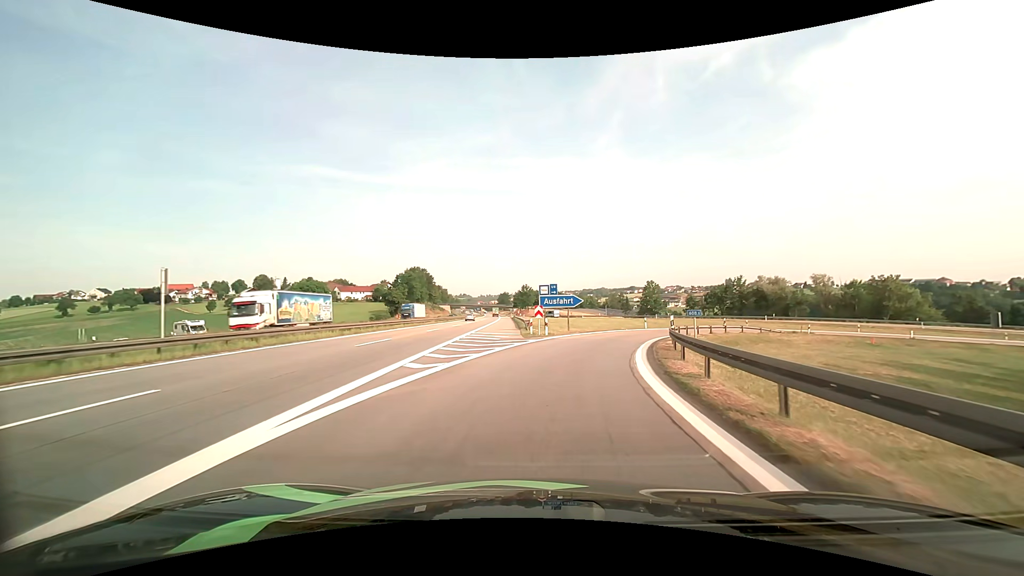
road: motorway_link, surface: asphalt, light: Day
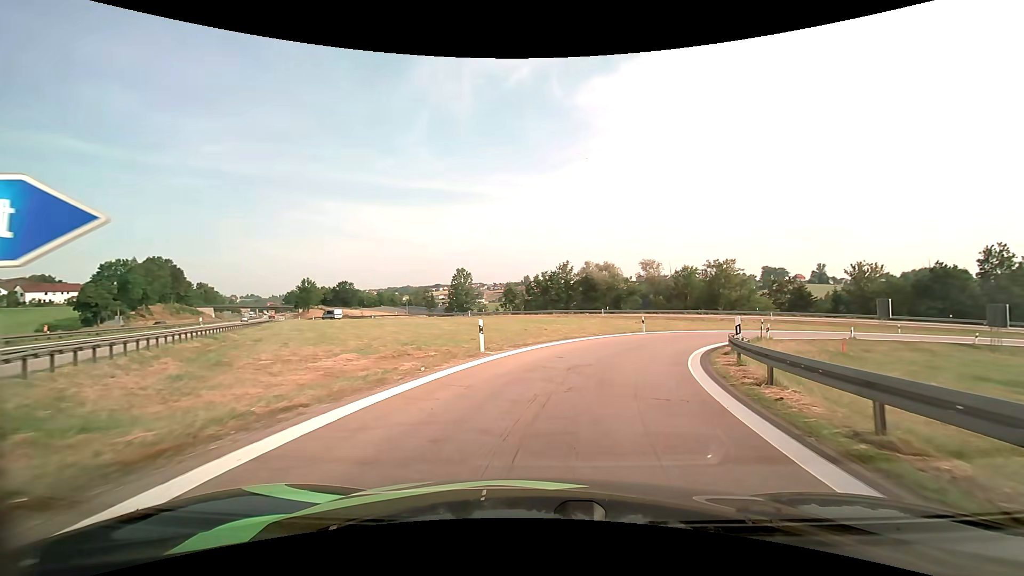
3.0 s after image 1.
(+5.4, +32.7) m; +22°
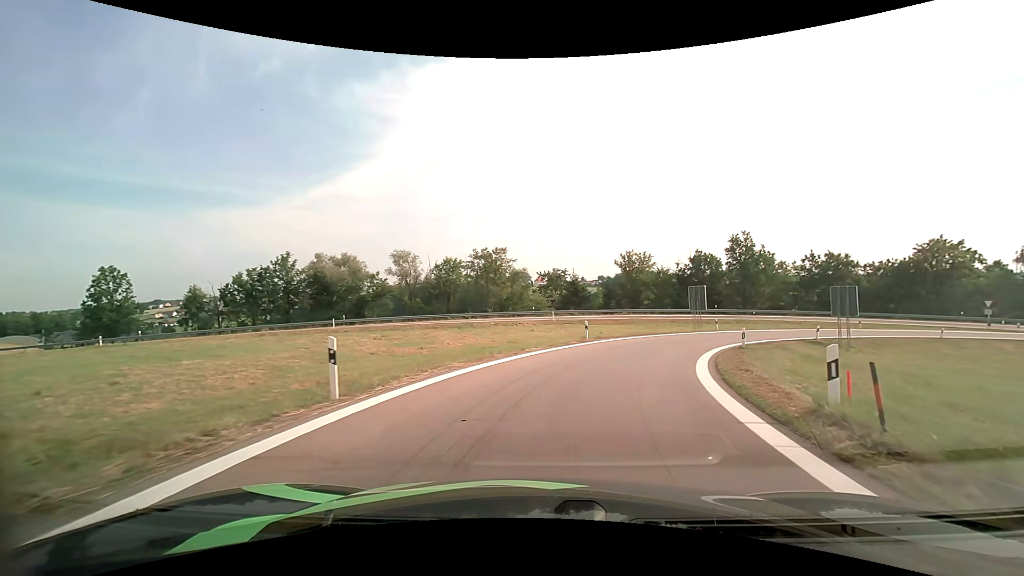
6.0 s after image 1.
(+5.5, +24.7) m; +27°
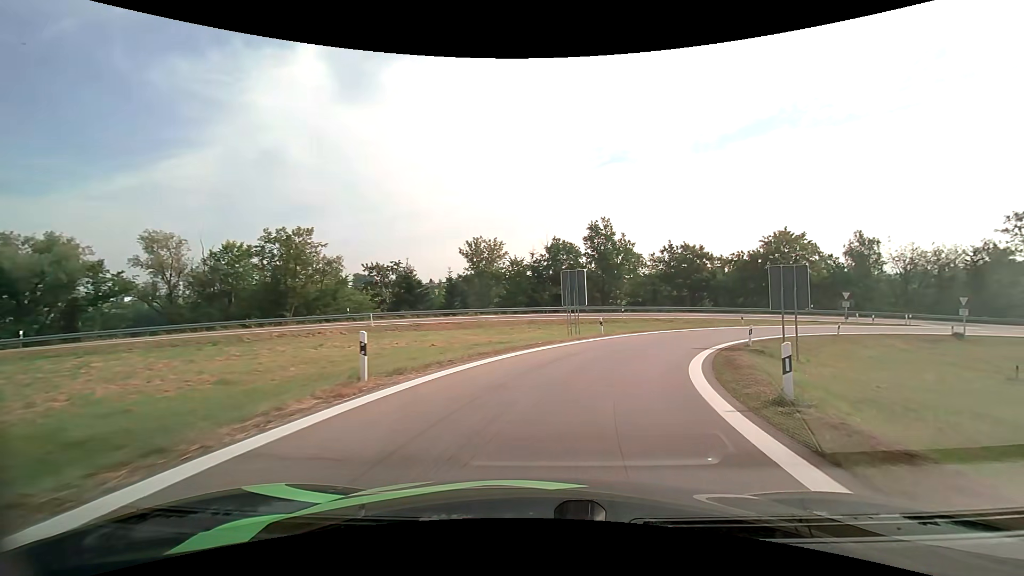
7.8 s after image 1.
(+2.4, +16.1) m; +17°
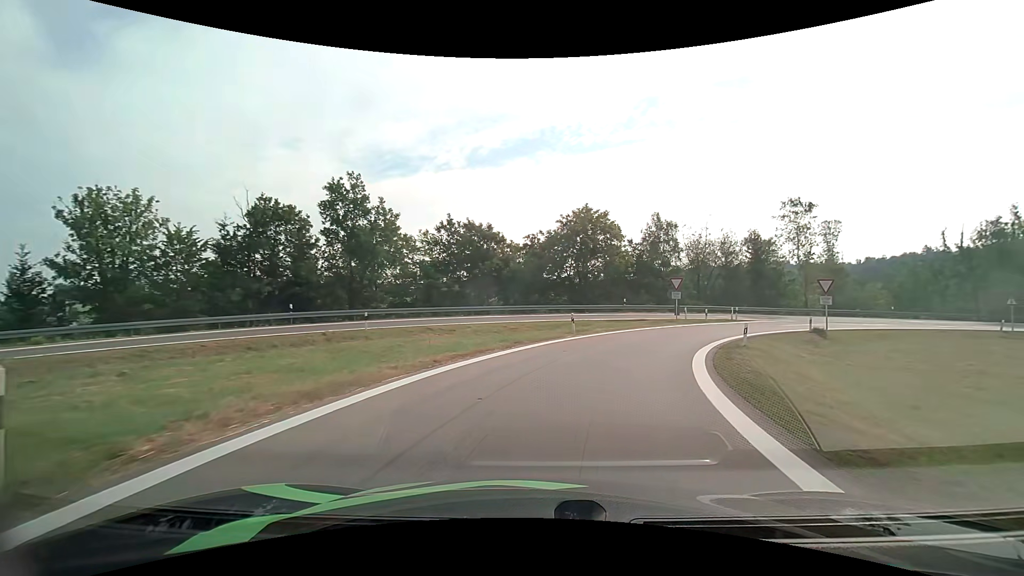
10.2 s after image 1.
(+5.0, +22.4) m; +24°
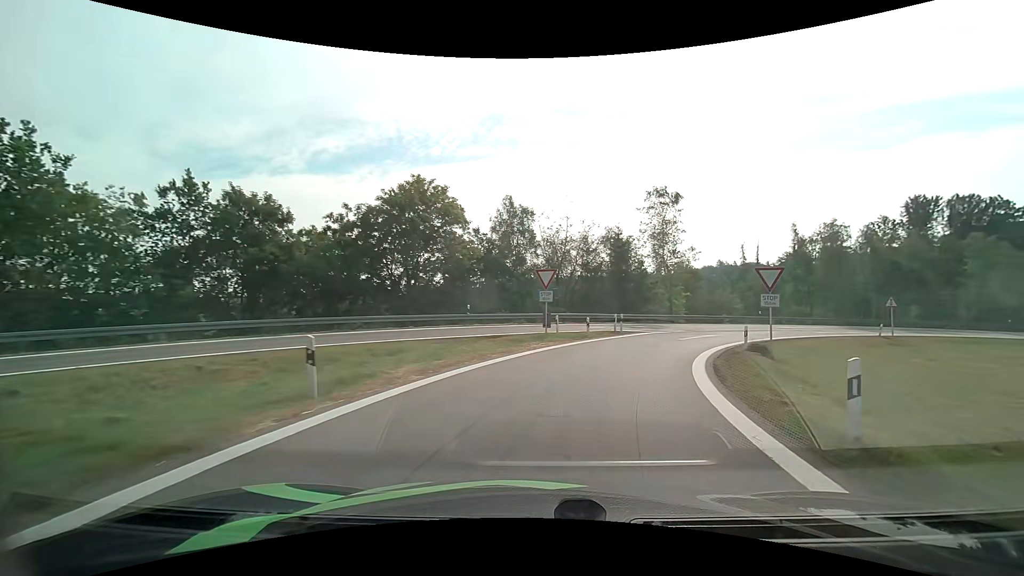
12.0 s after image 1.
(+2.2, +15.4) m; +17°
